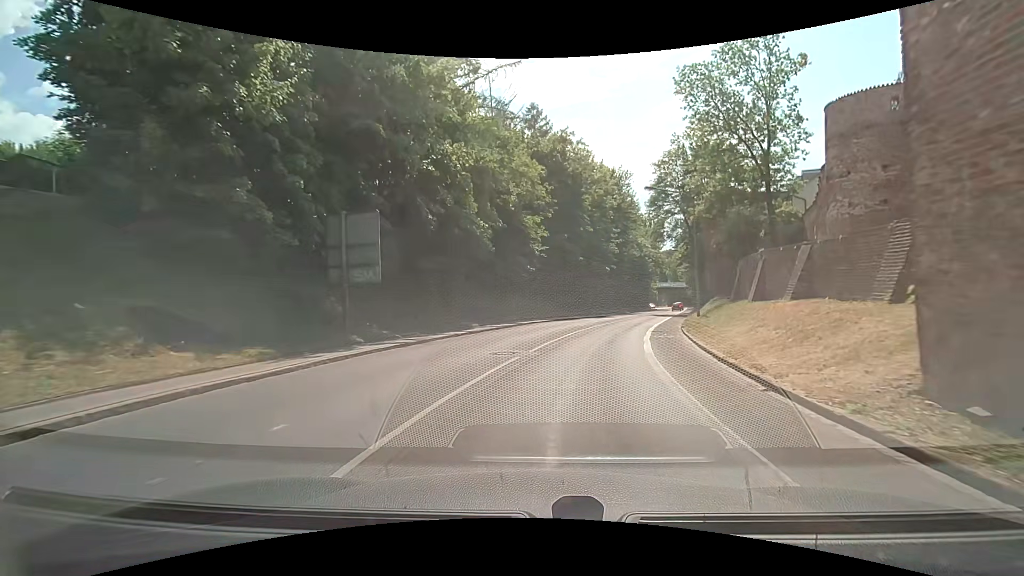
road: secondary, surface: asphalt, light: Day
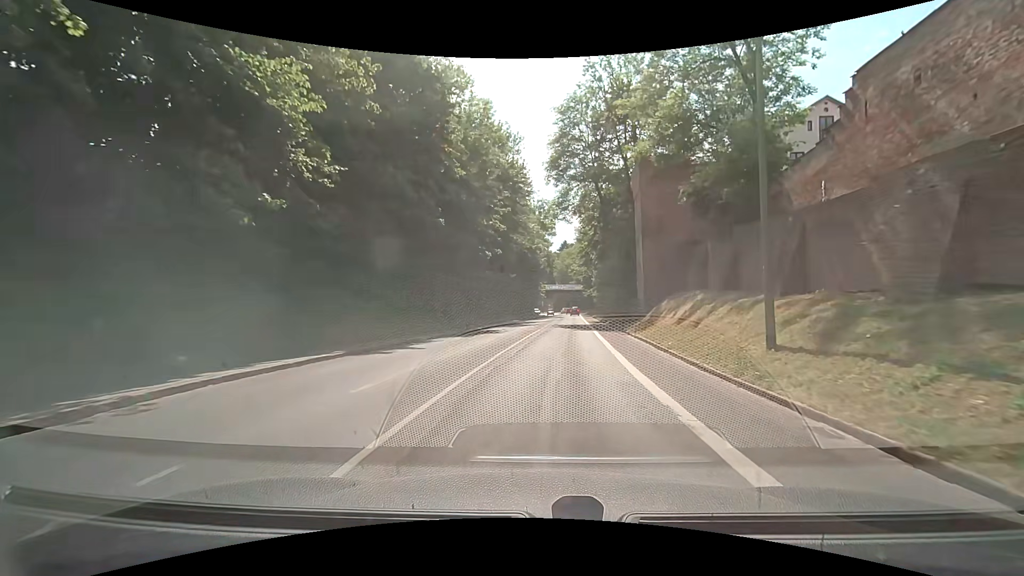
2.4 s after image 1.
(+3.1, +24.6) m; +13°
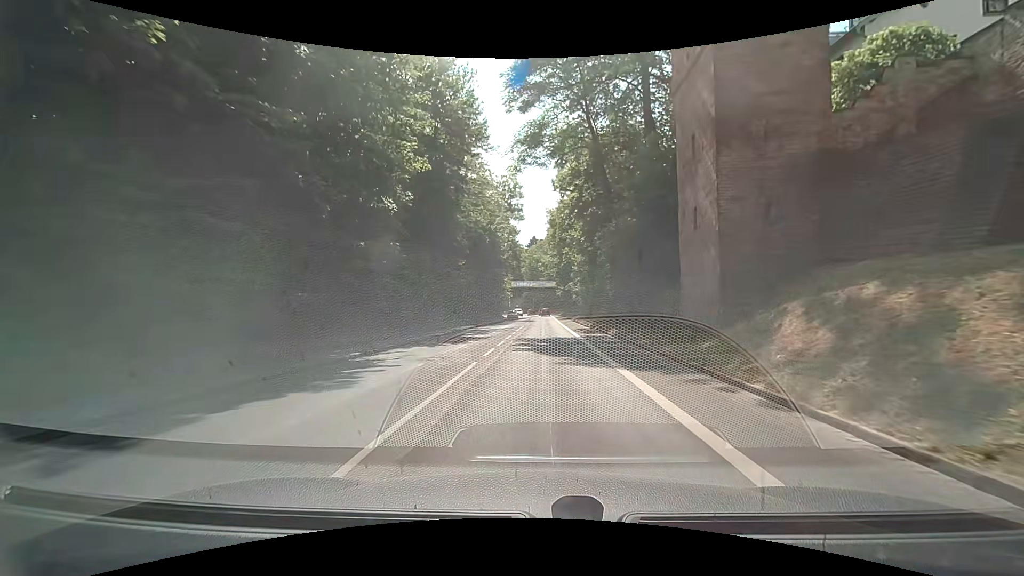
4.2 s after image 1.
(+0.8, +19.6) m; +3°
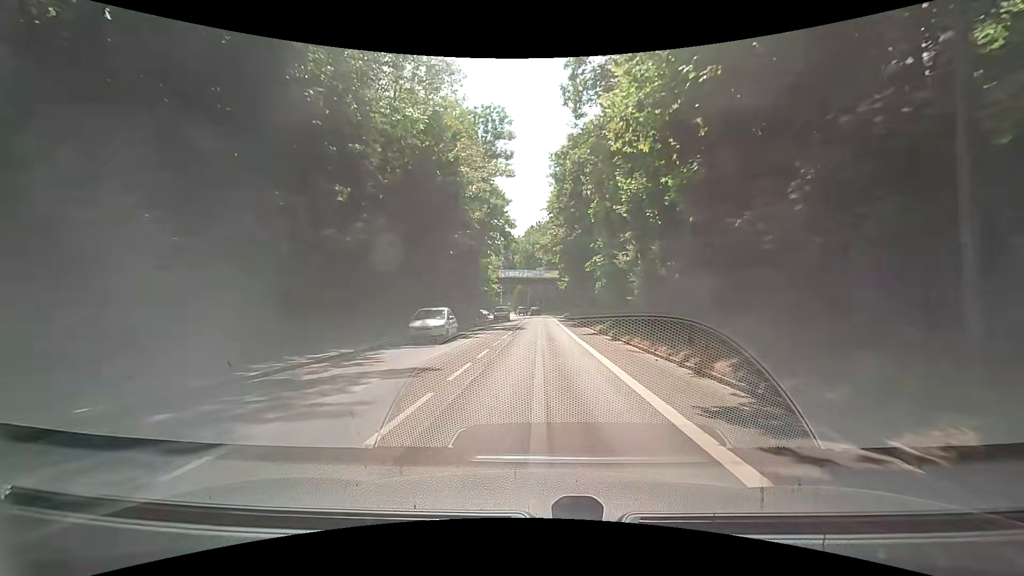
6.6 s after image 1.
(+0.3, +27.5) m; +1°
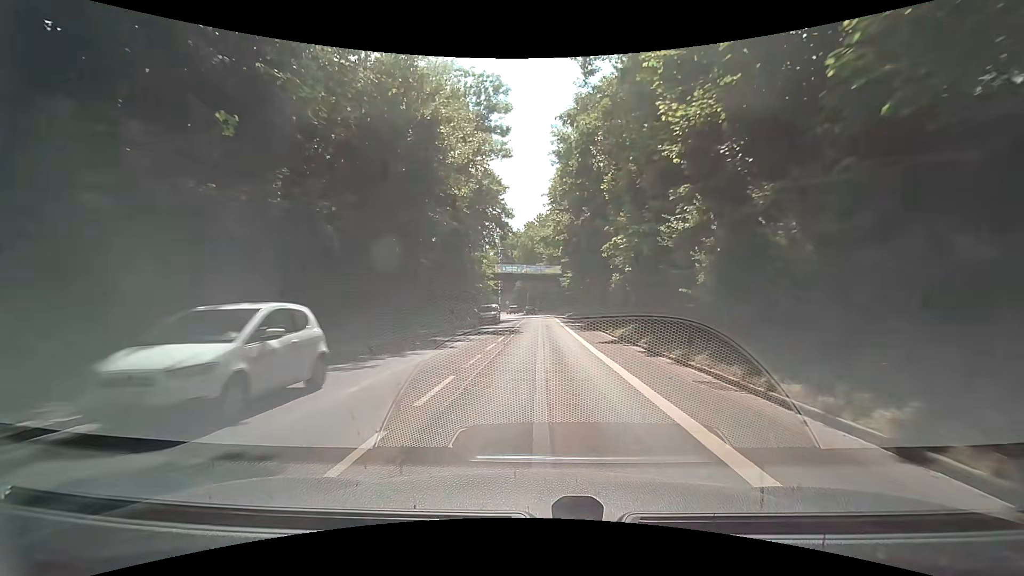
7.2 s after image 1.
(-0.1, +7.1) m; 0°
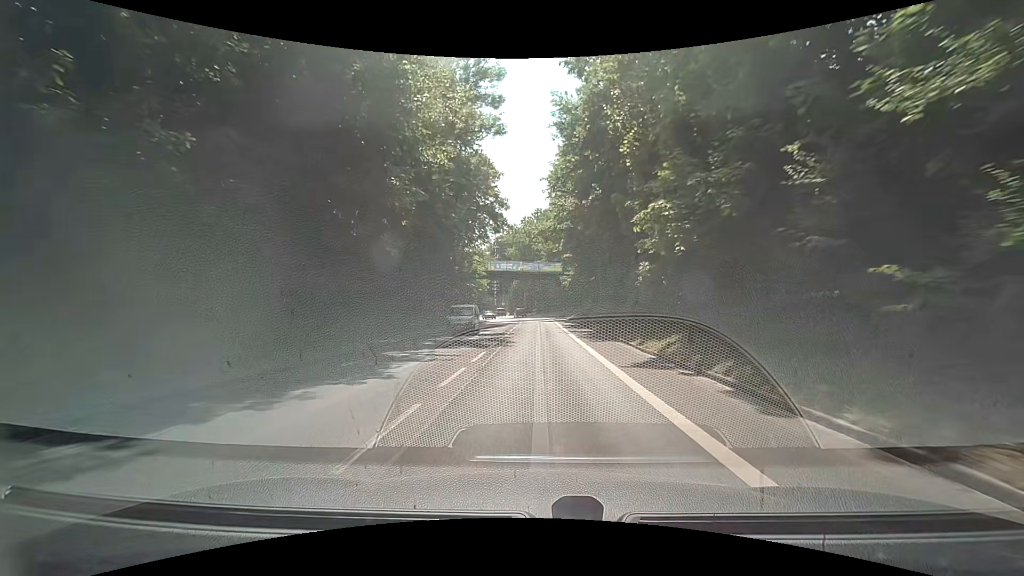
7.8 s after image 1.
(0.0, +7.2) m; 0°
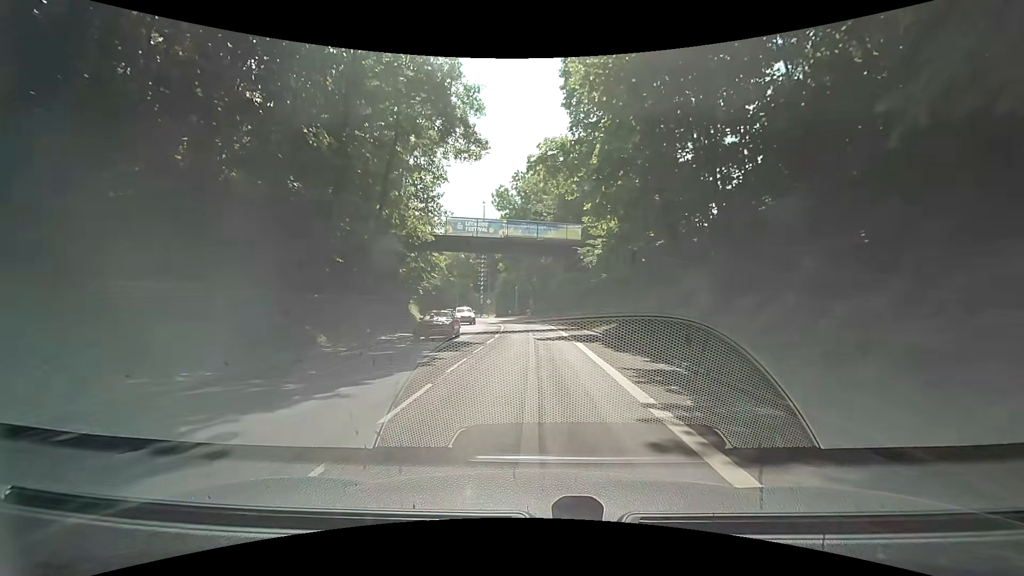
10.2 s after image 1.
(+0.1, +29.6) m; -1°
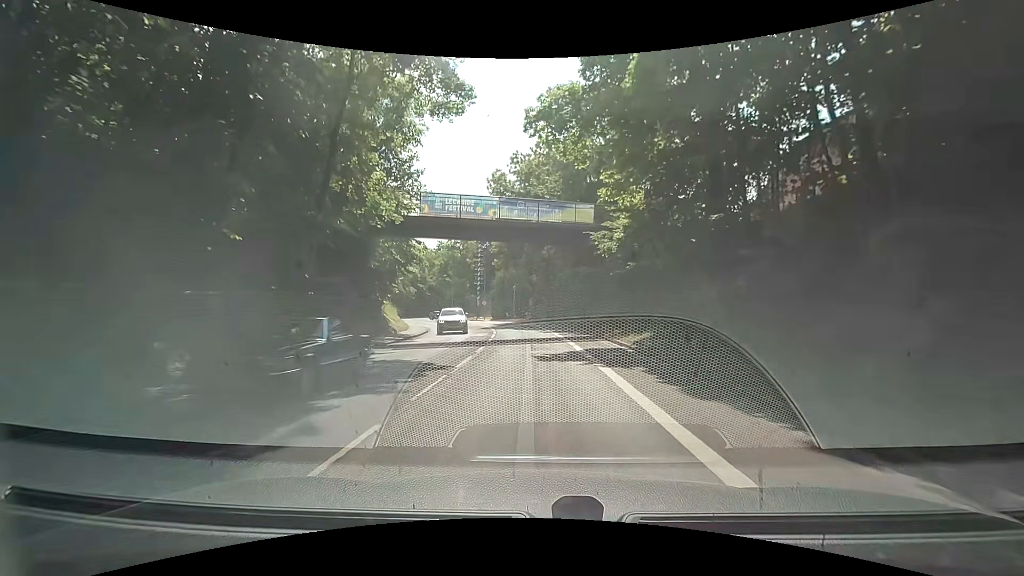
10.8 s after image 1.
(+0.1, +7.4) m; +1°
(0, +10) (0, +20) (-1, +30) (-2, +40) (-4, +50) (-7, +59) (-10, +69) (-14, +78) (-17, +87) (-20, +97) m
